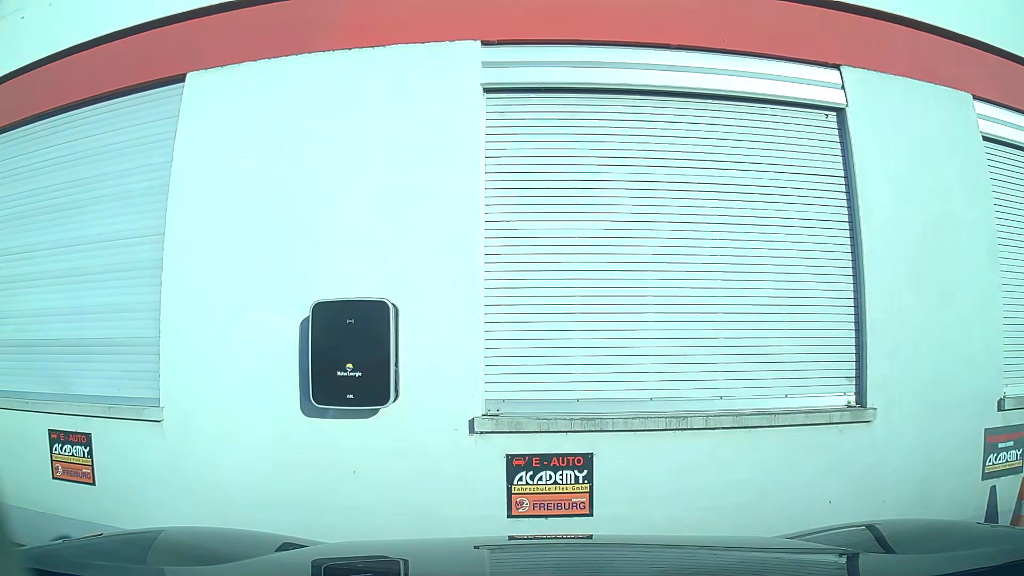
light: Day
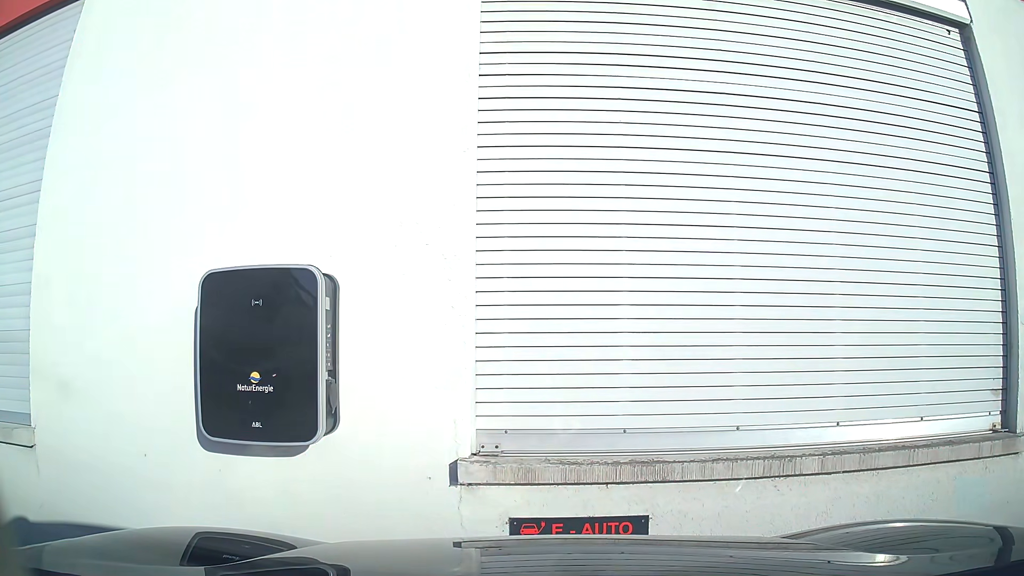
(0.0, +1.1) m; 0°
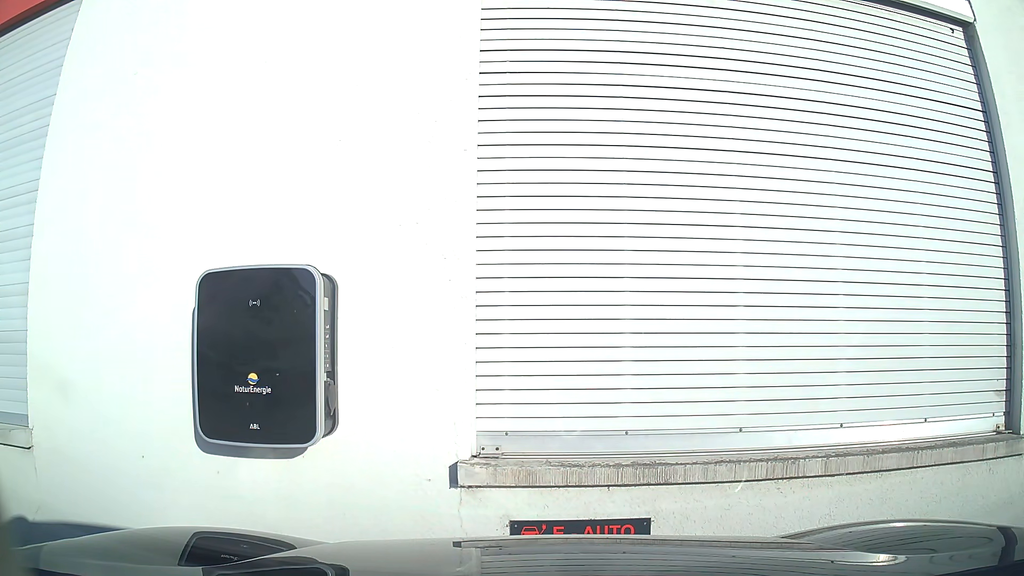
(0.0, +0.1) m; 0°
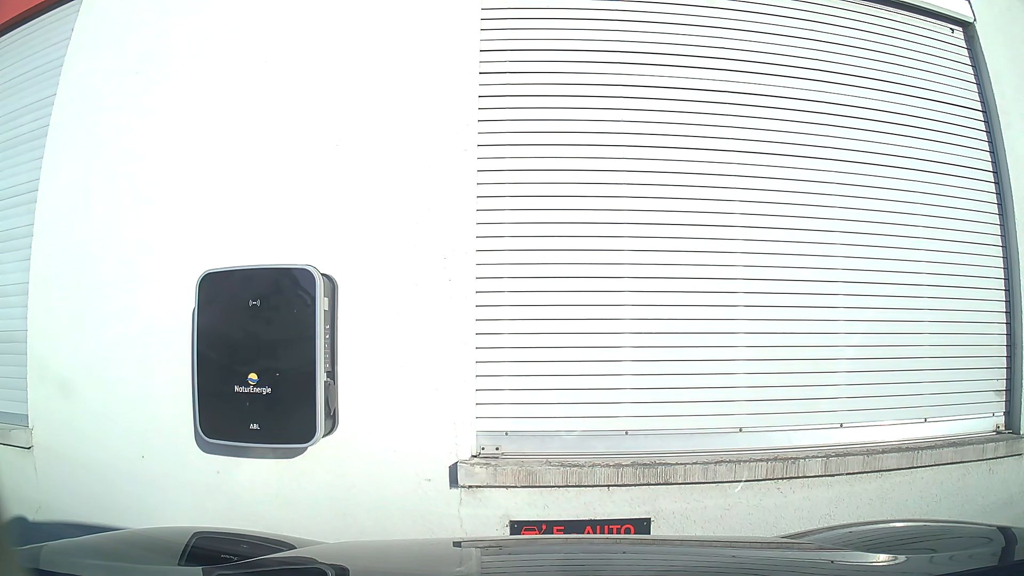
(0.0, 0.0) m; 0°
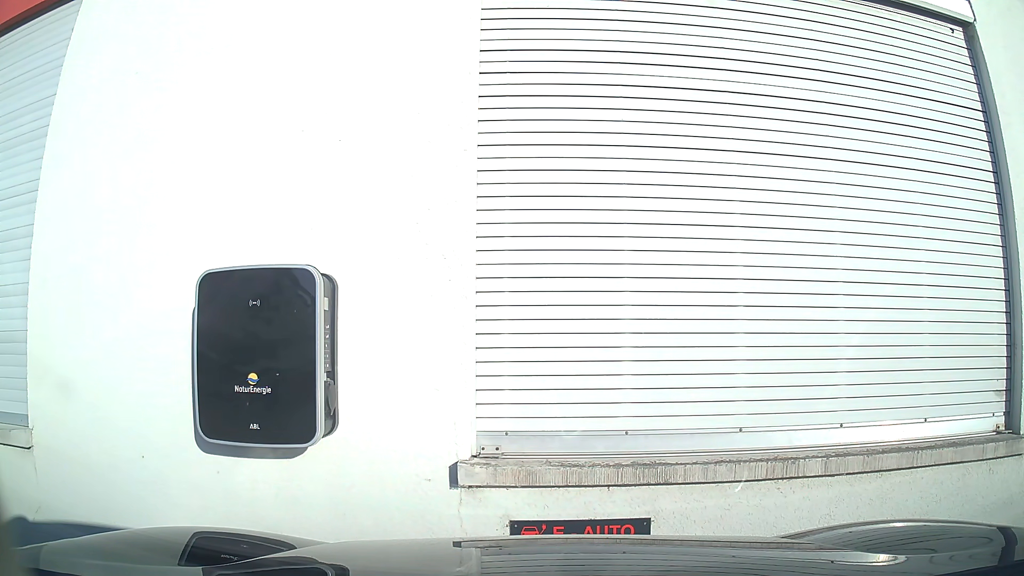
(0.0, 0.0) m; 0°
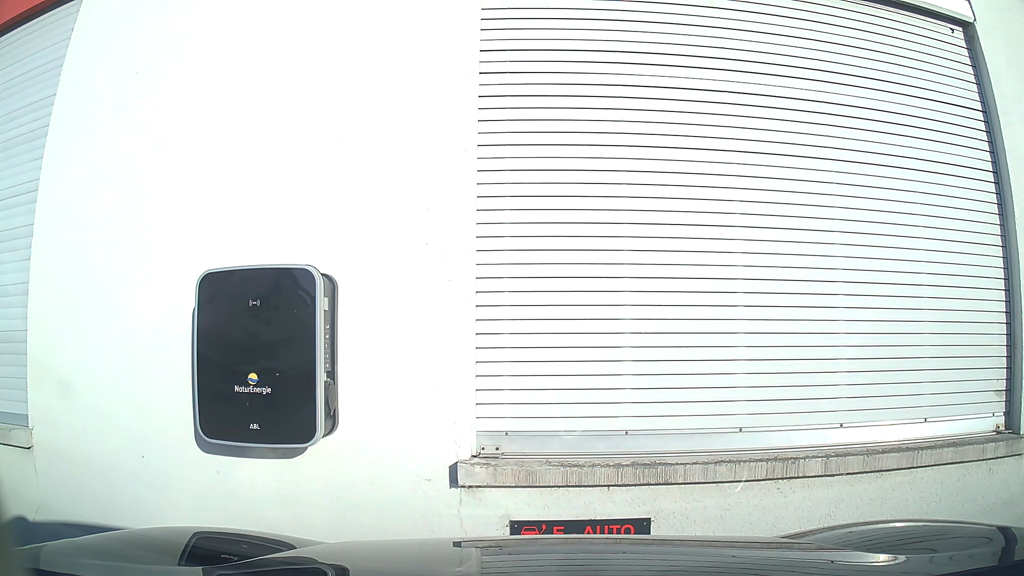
(0.0, 0.0) m; 0°
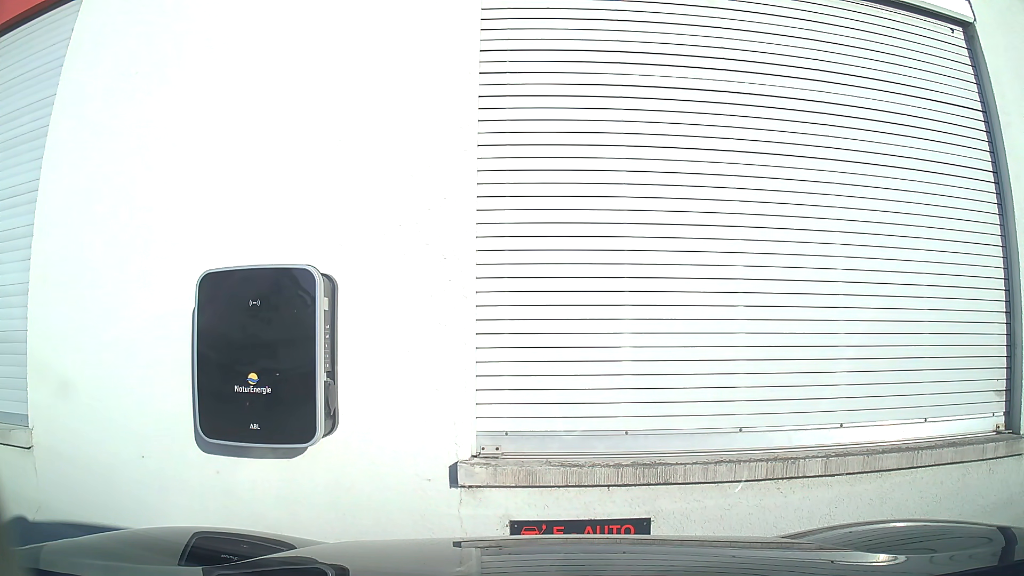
(0.0, 0.0) m; 0°
